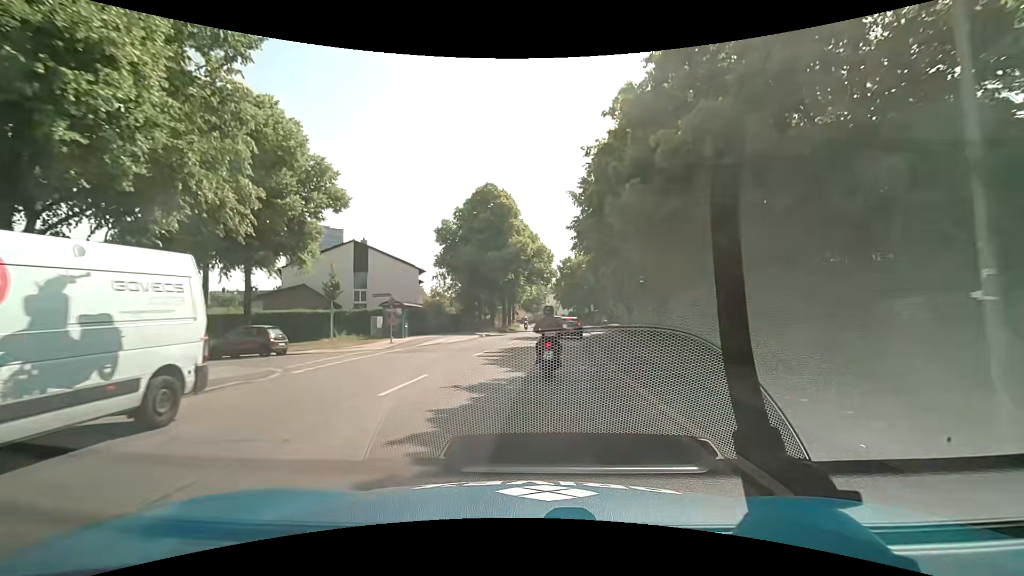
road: secondary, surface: asphalt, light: Day
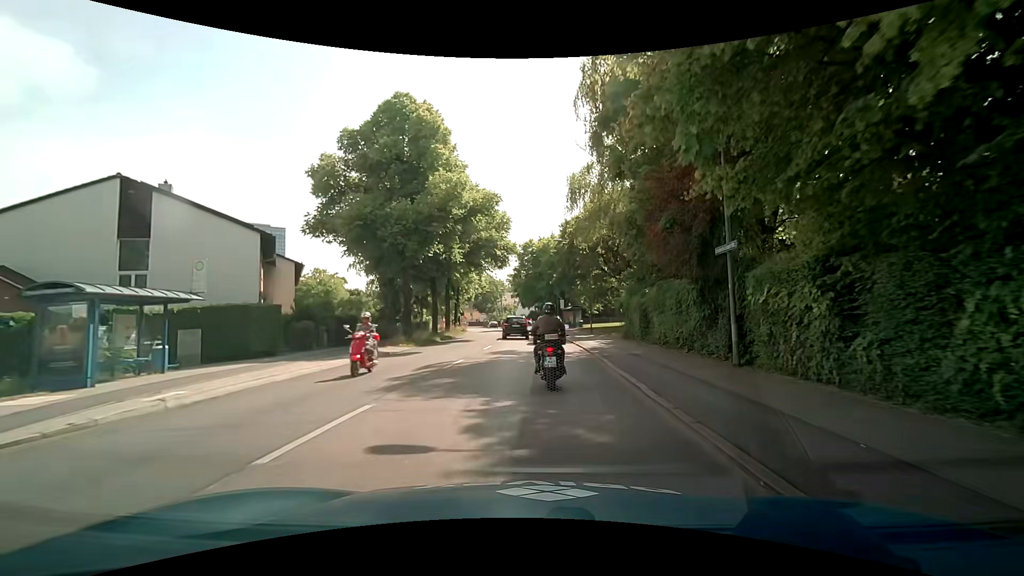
(+0.8, +21.6) m; +4°
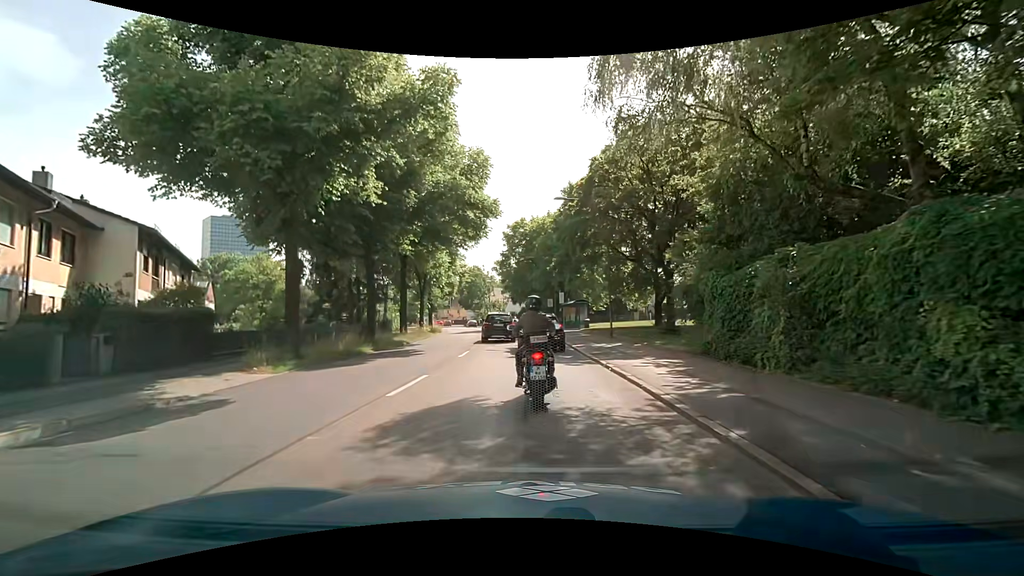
(+0.3, +13.9) m; +2°
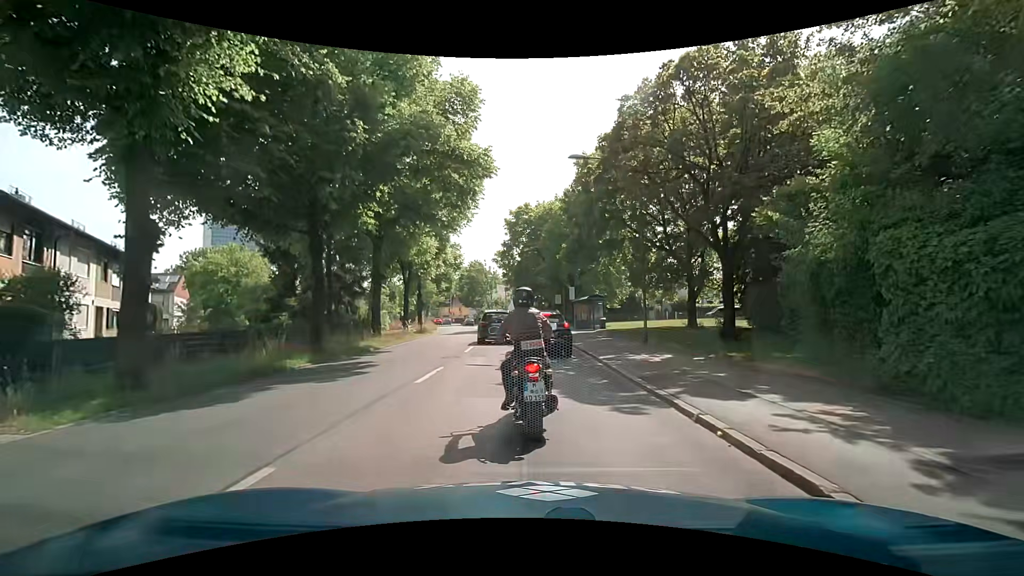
(-0.1, +6.9) m; -2°
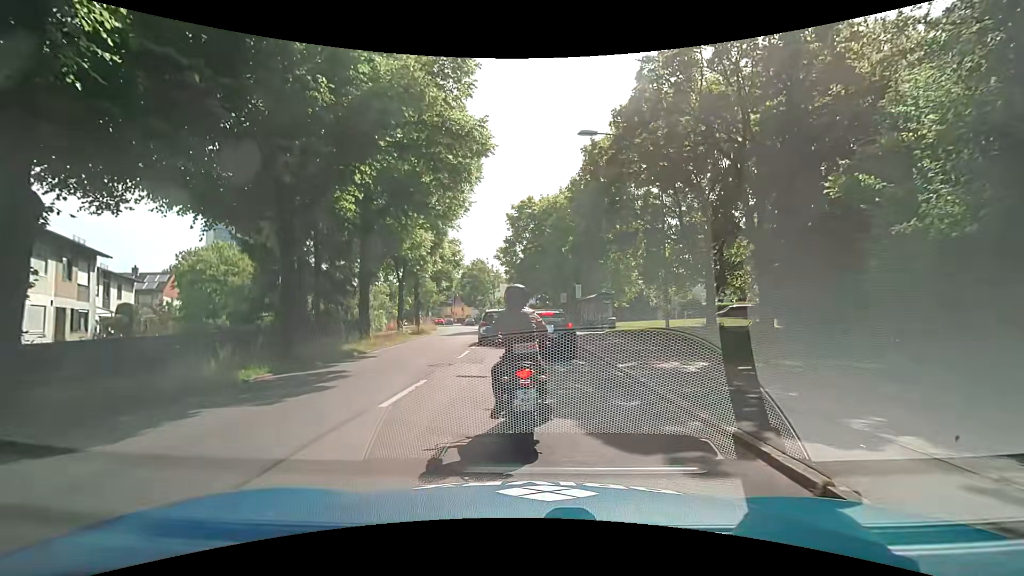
(0.0, +2.5) m; +1°
